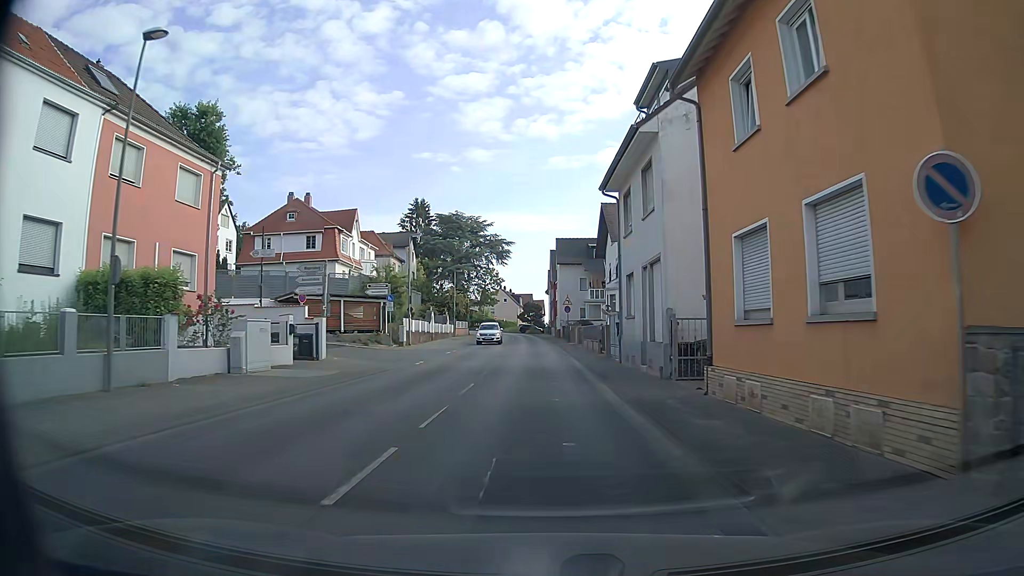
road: secondary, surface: asphalt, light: Day
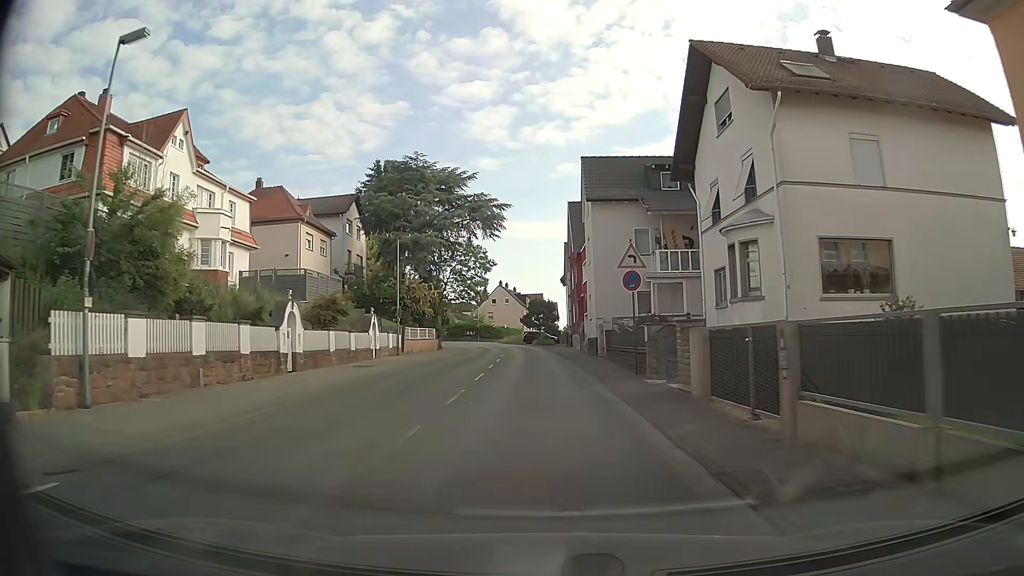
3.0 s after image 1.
(-0.3, +34.8) m; -1°
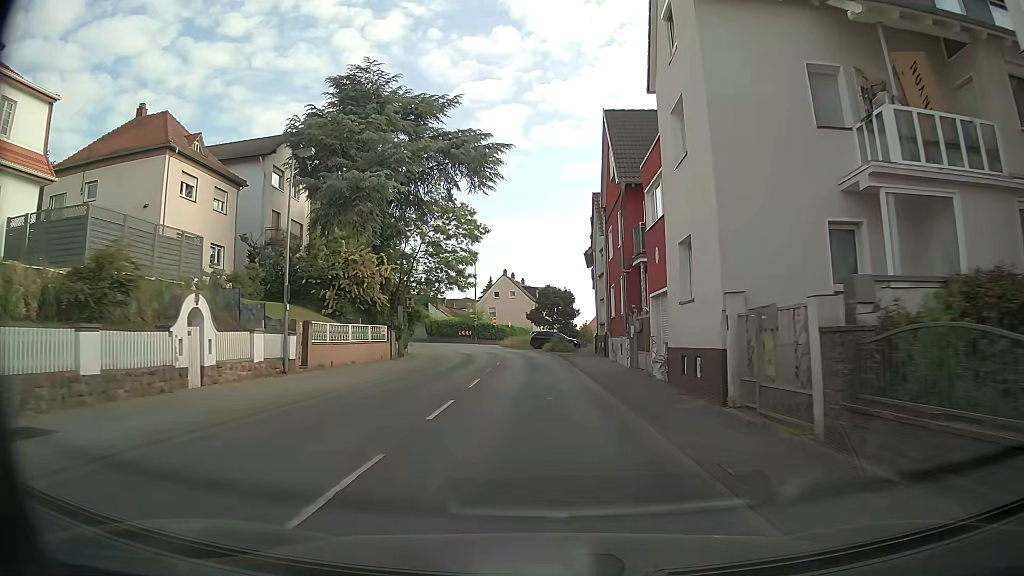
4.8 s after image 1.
(-0.2, +20.7) m; -1°
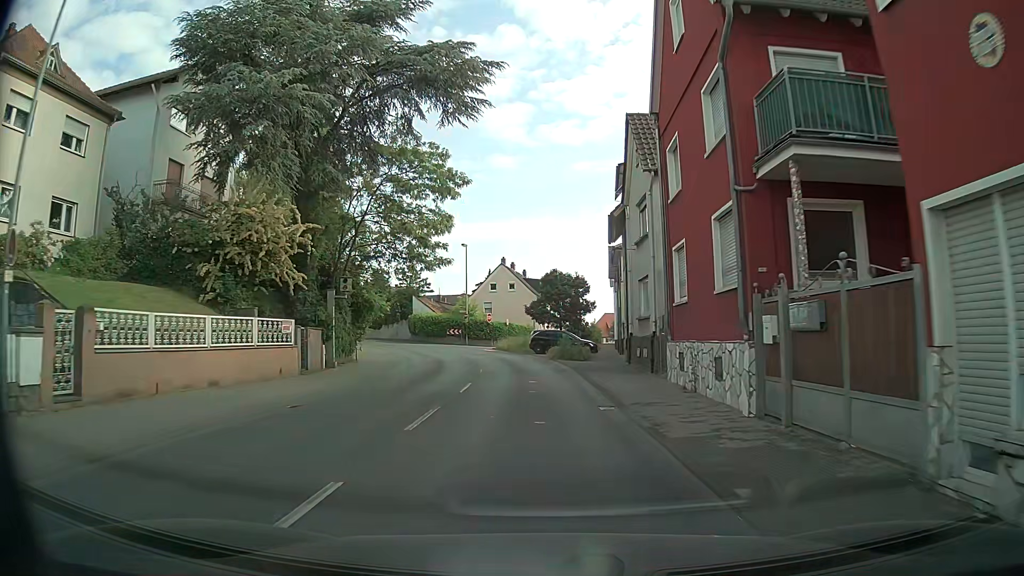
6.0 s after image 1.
(-0.1, +13.7) m; -1°
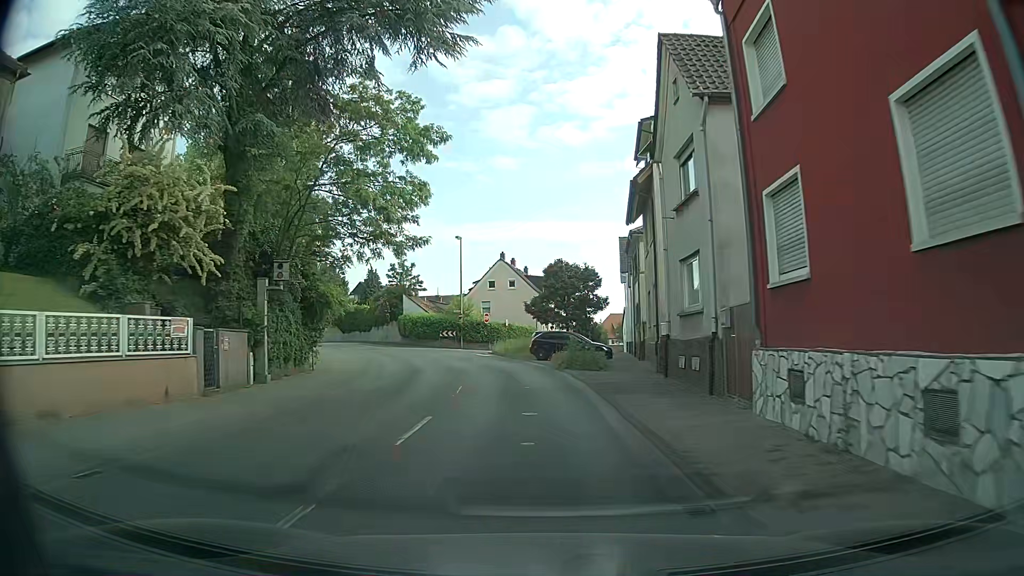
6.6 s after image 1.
(0.0, +6.8) m; +1°
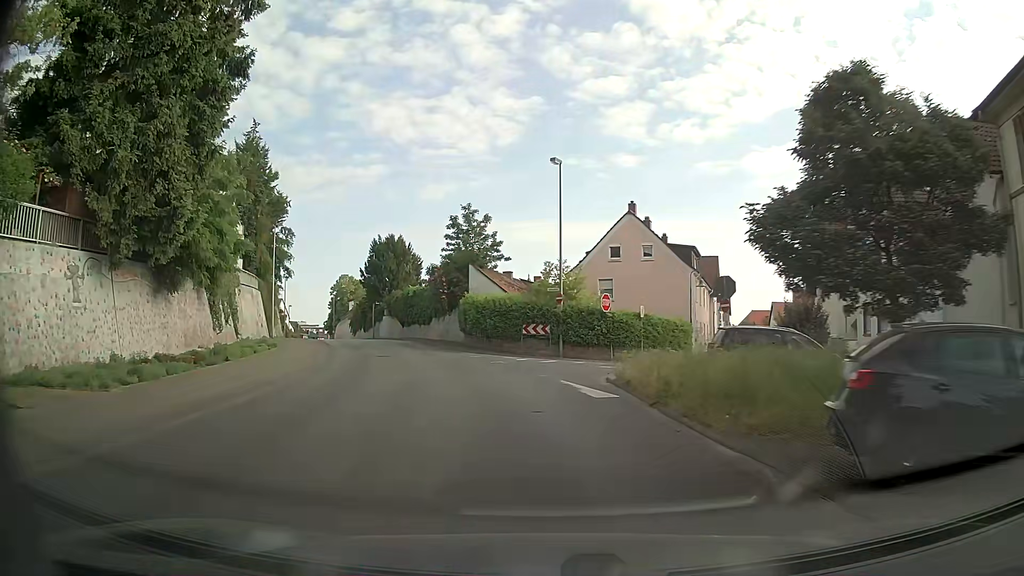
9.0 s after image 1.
(-2.3, +27.3) m; -12°
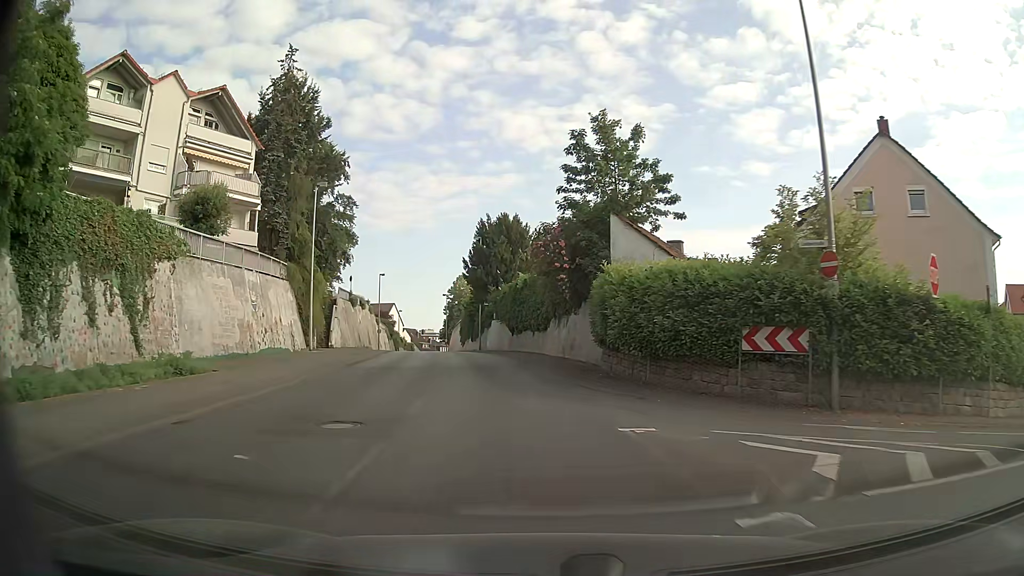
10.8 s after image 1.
(-1.9, +20.6) m; -11°
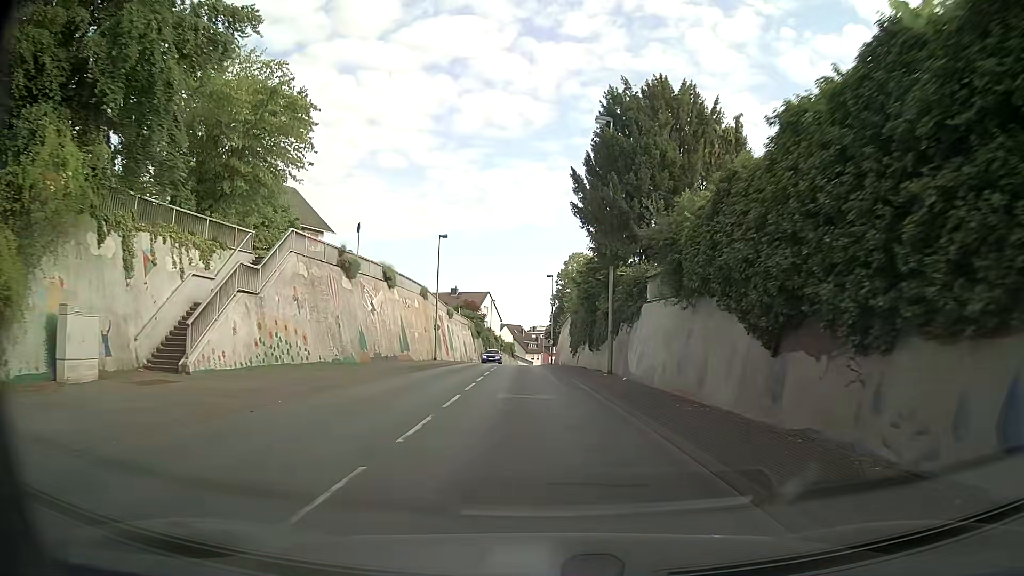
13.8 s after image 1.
(-3.6, +34.8) m; -10°
(0, +10) (0, +20) (-1, +30) (-1, +40) (-1, +50) (-2, +60) (-2, +70) (-2, +80) (-2, +90) (-1, +100) m
